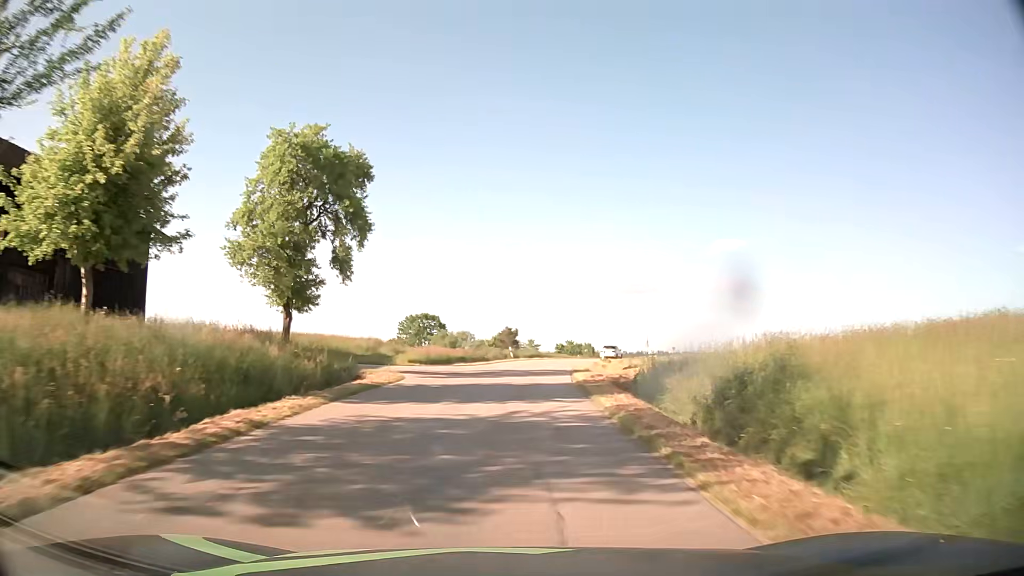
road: tertiary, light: Day
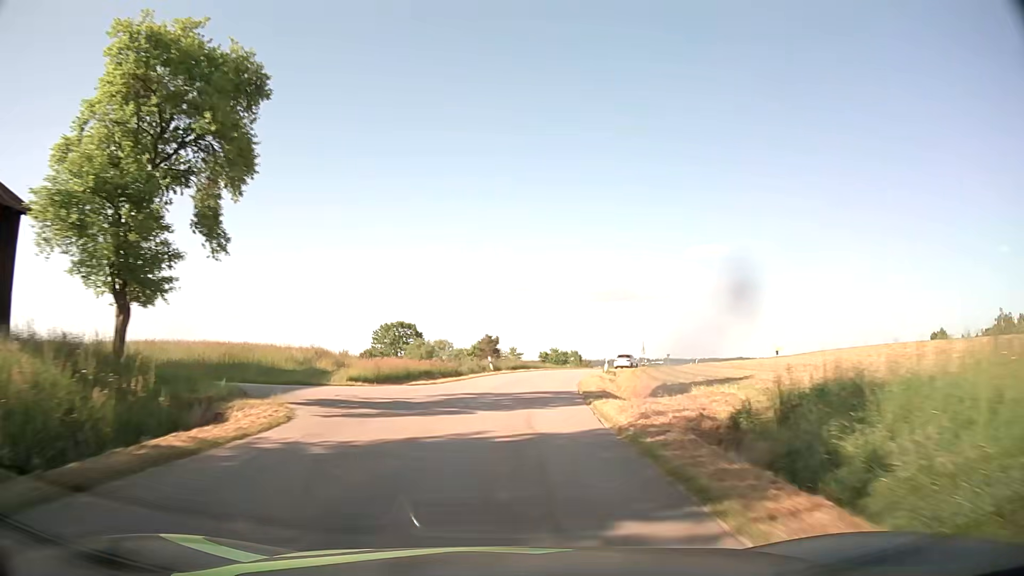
(+0.1, +10.5) m; +2°
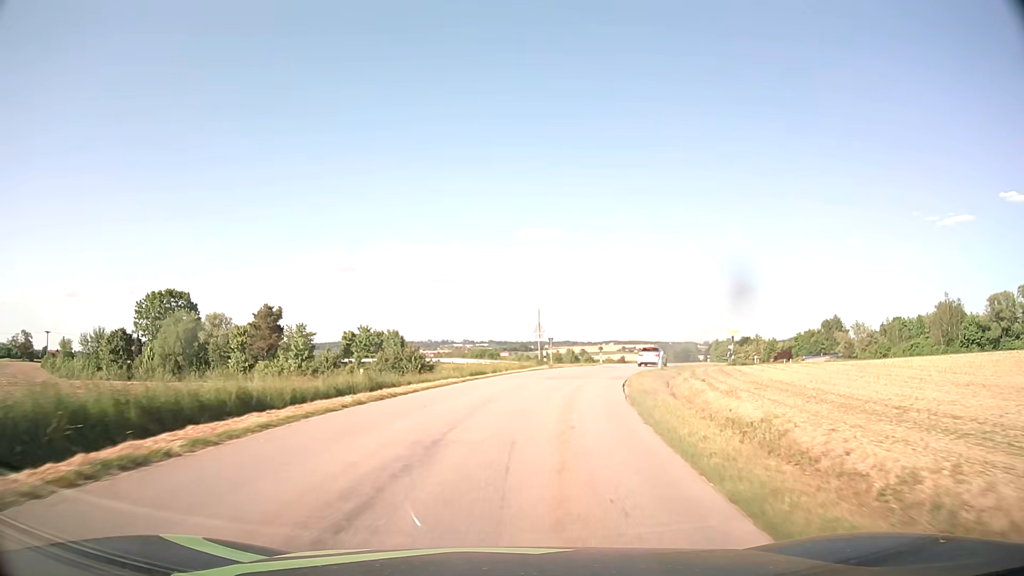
(+4.9, +48.3) m; +14°
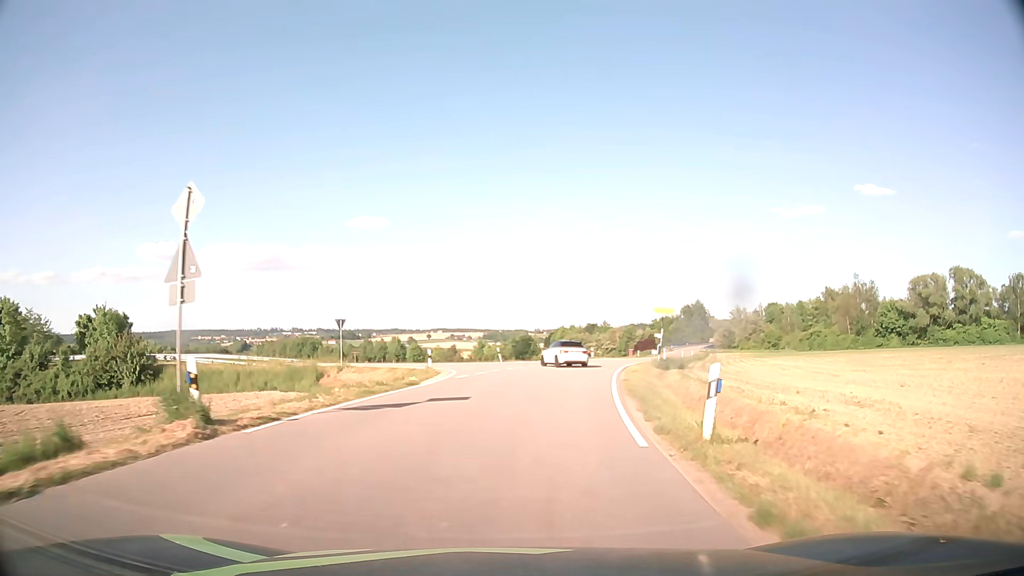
(+4.1, +31.3) m; +15°
(0, +10) (+2, +20) (+4, +30) (+4, +40) (-3, +46) (-13, +49) (-23, +51) (-33, +53) (-42, +55) (-52, +57) m
